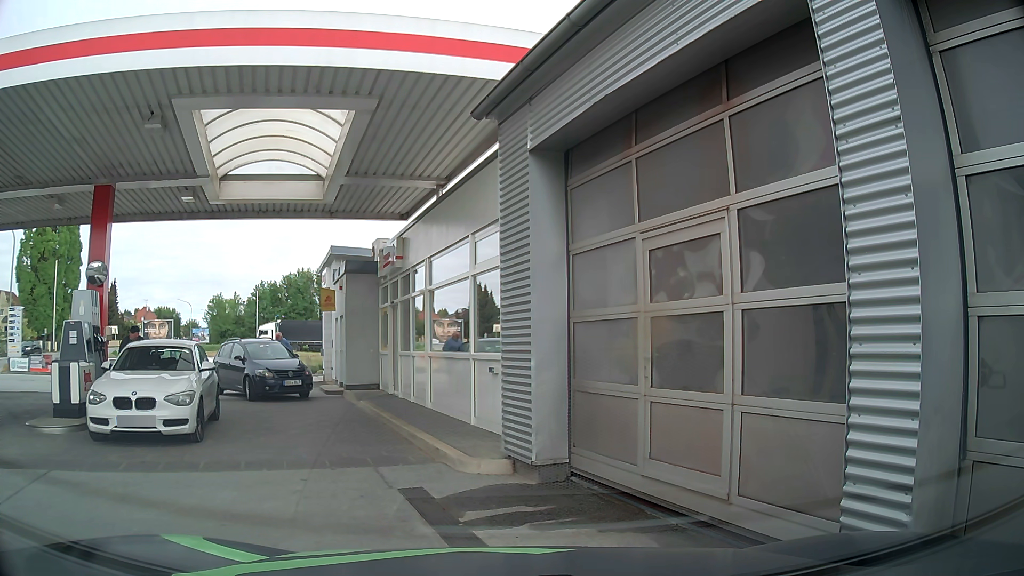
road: service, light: Day
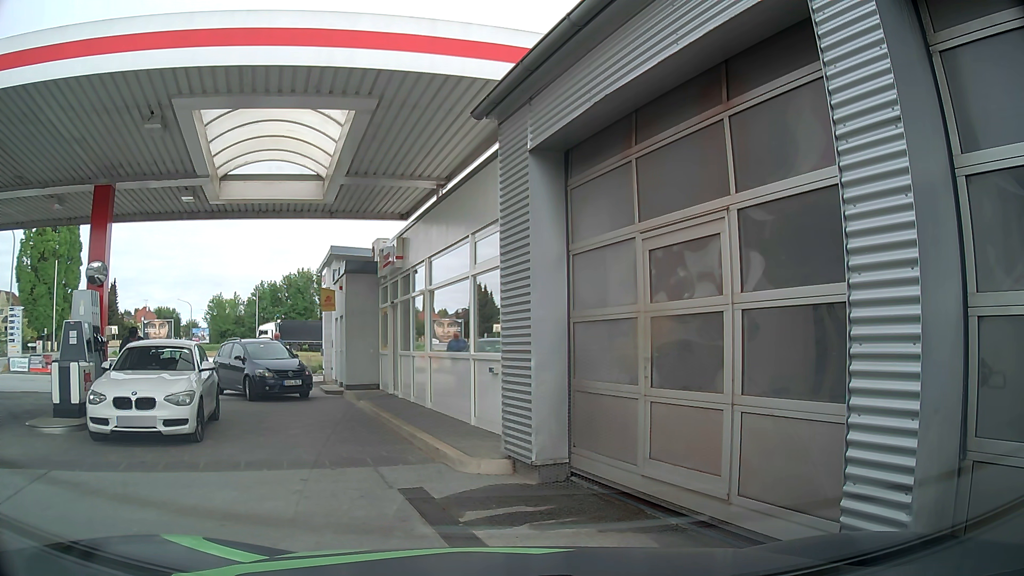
(0.0, 0.0) m; 0°
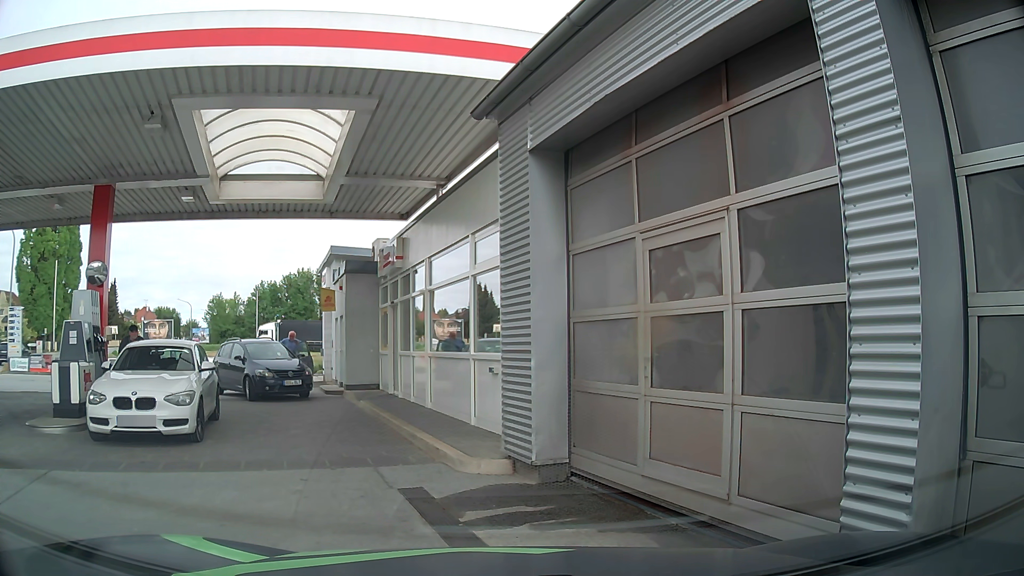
(0.0, 0.0) m; 0°
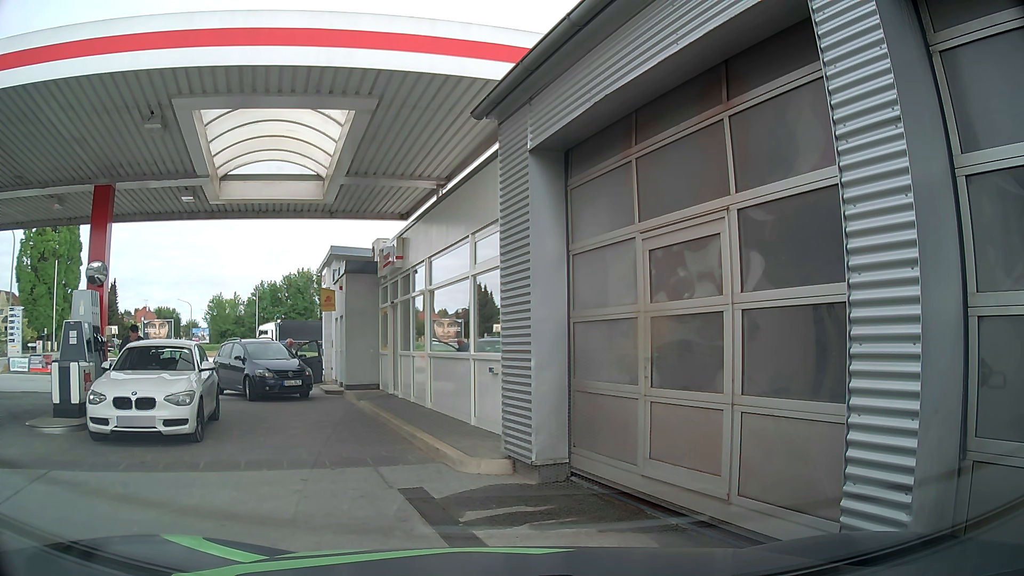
(0.0, 0.0) m; 0°
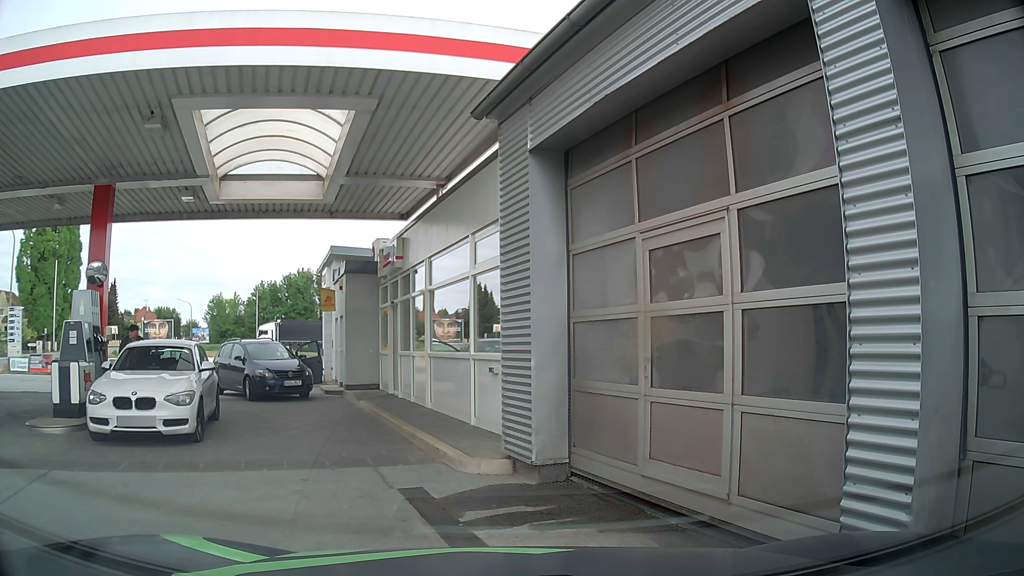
(0.0, 0.0) m; 0°
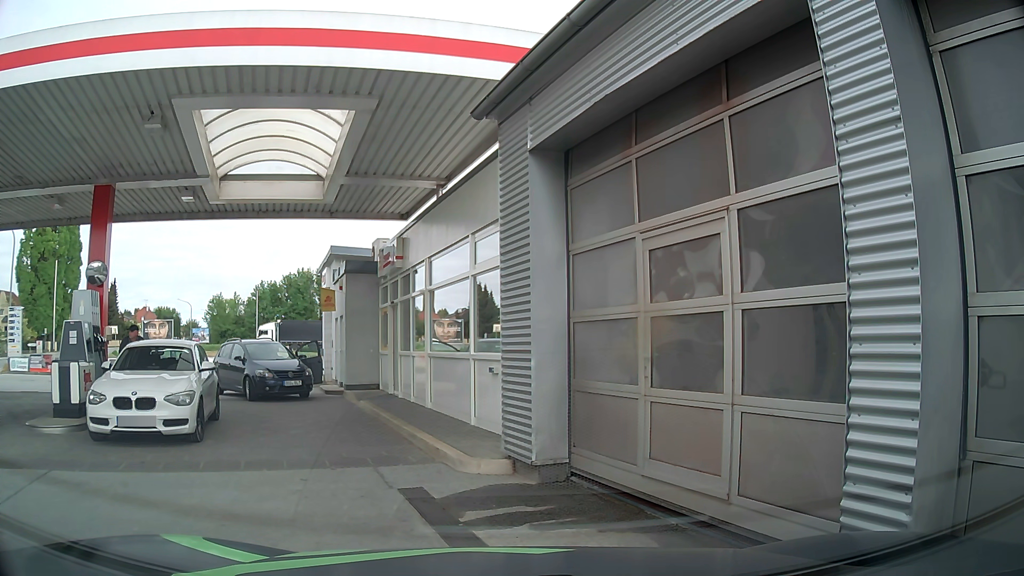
(0.0, 0.0) m; 0°
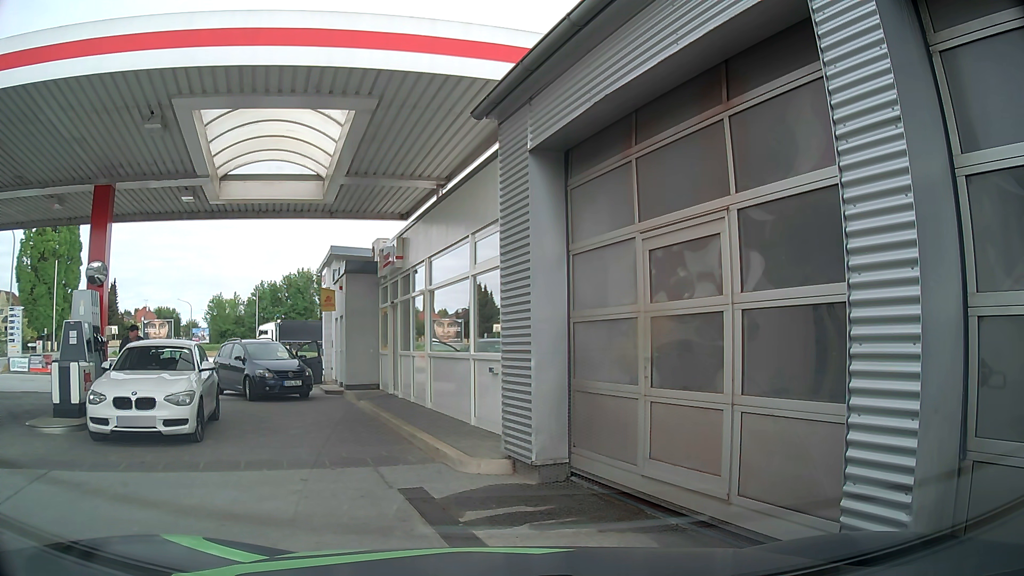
(0.0, 0.0) m; 0°
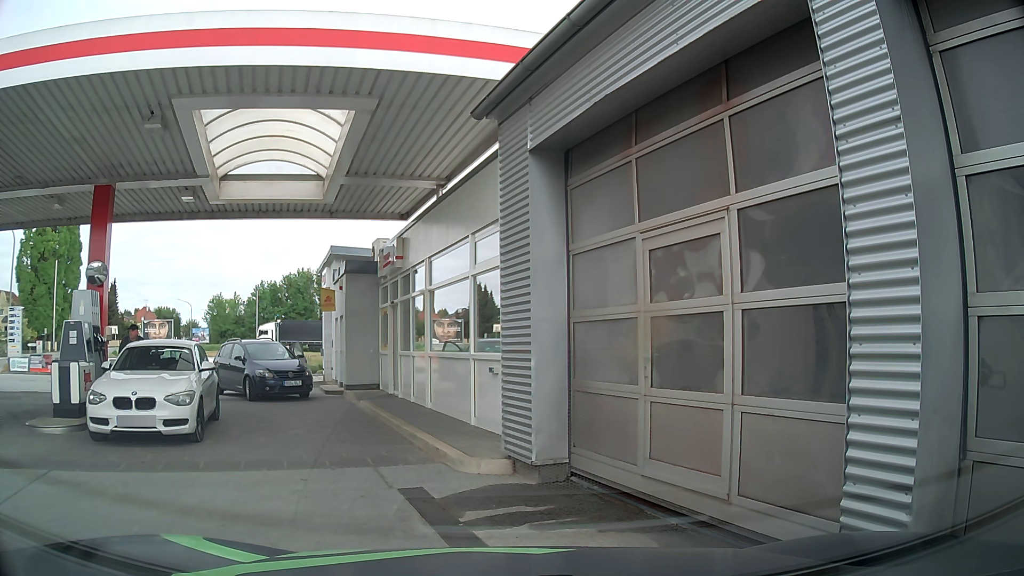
(0.0, 0.0) m; 0°
